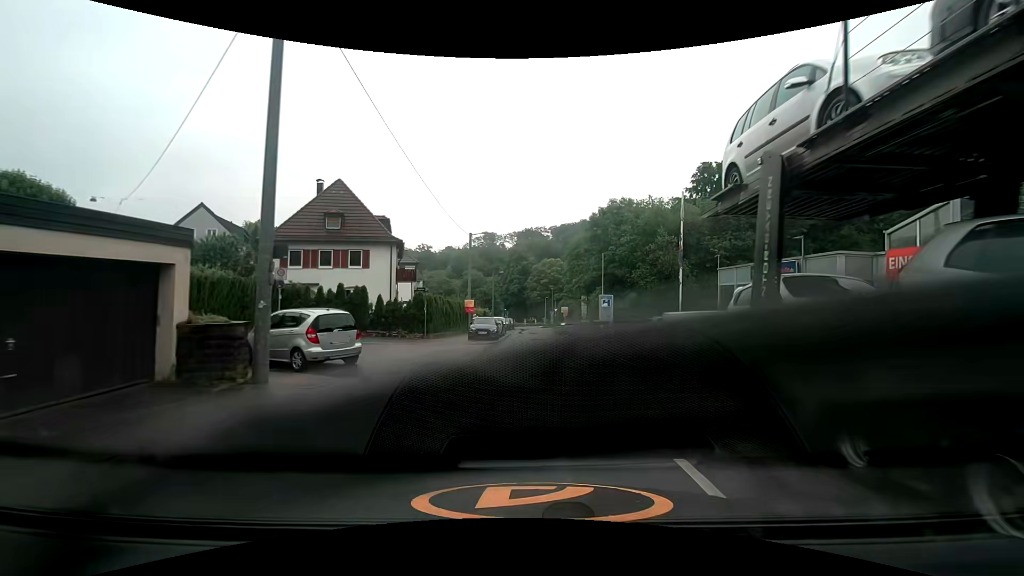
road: tertiary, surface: asphalt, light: Day
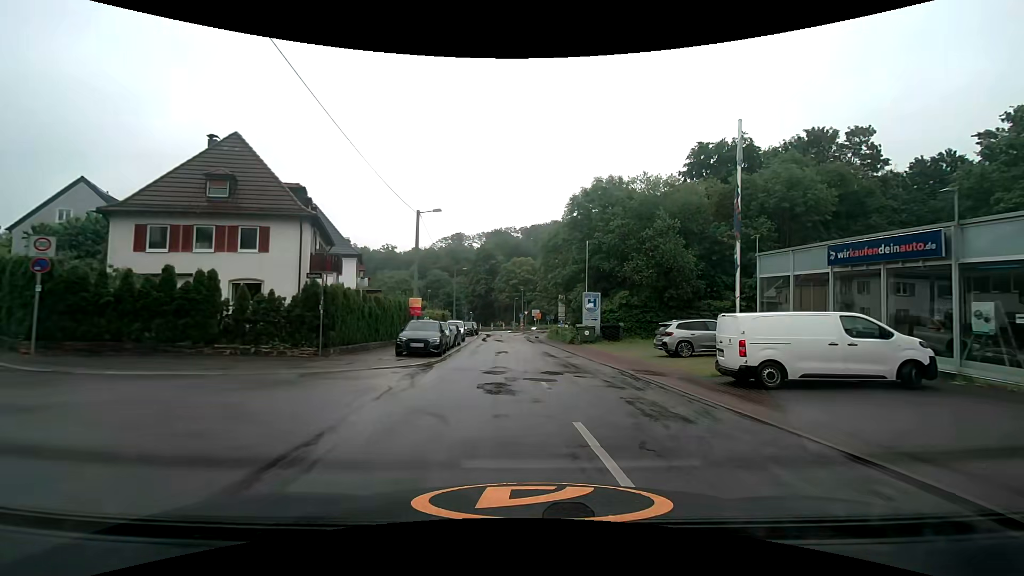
(+0.1, +10.5) m; +1°
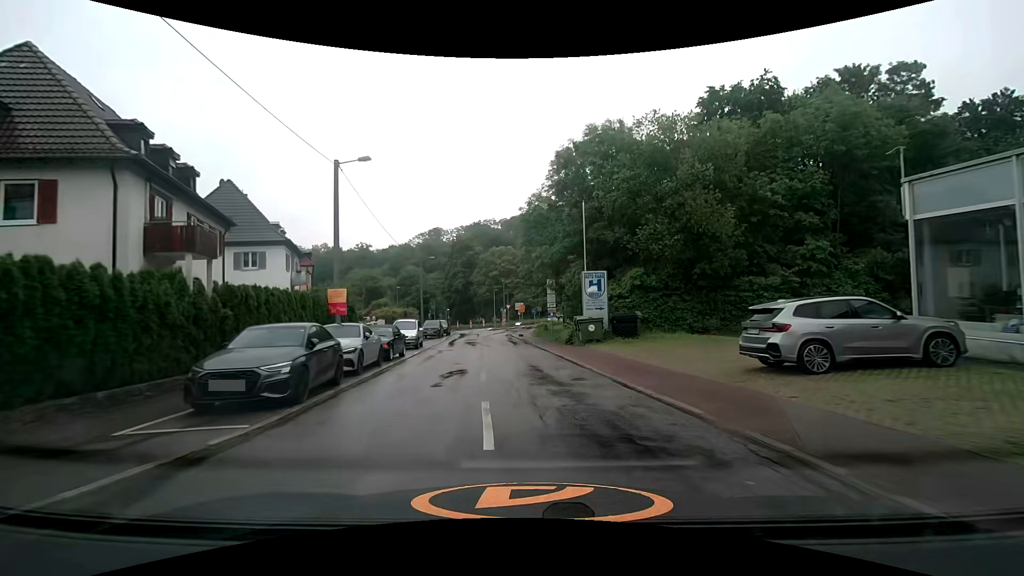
(+0.7, +11.0) m; +4°
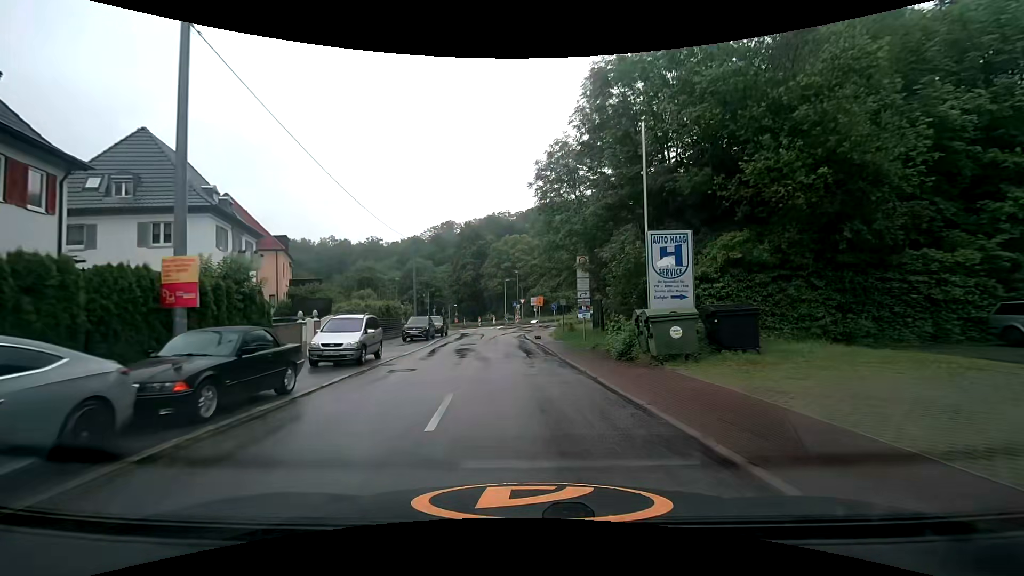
(-0.2, +11.5) m; -2°
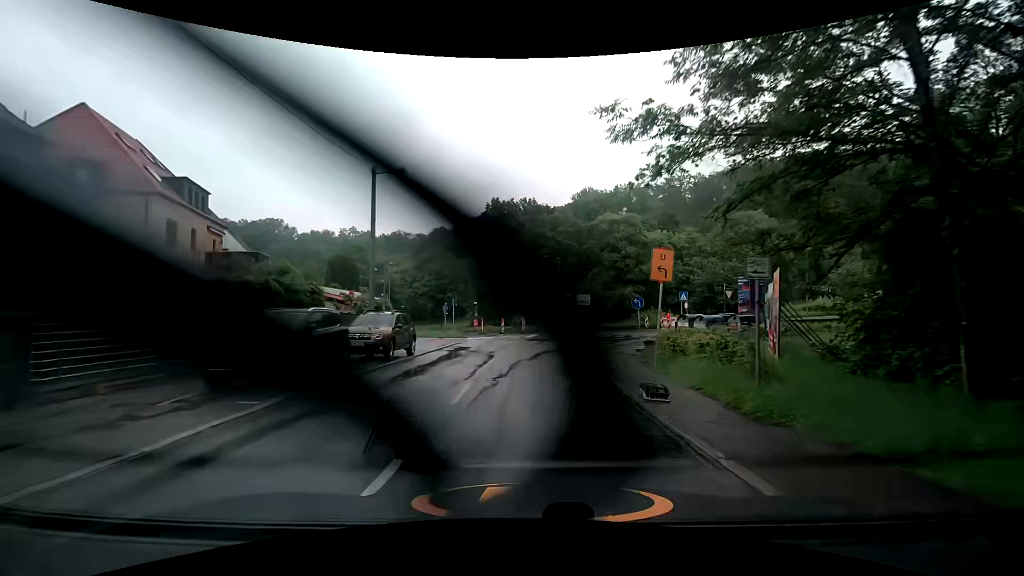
(-0.9, +22.7) m; -5°
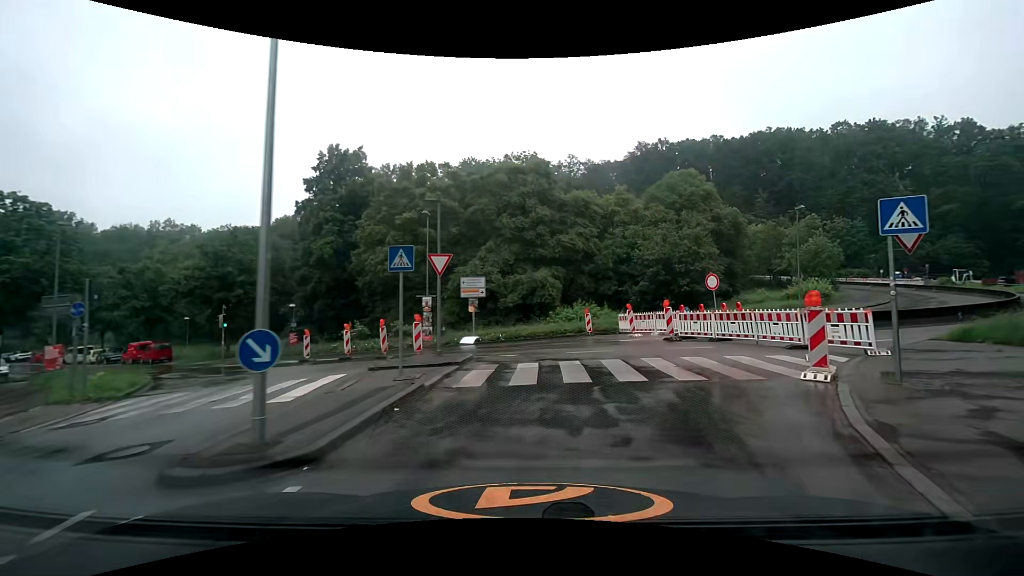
(+2.1, +25.6) m; +14°
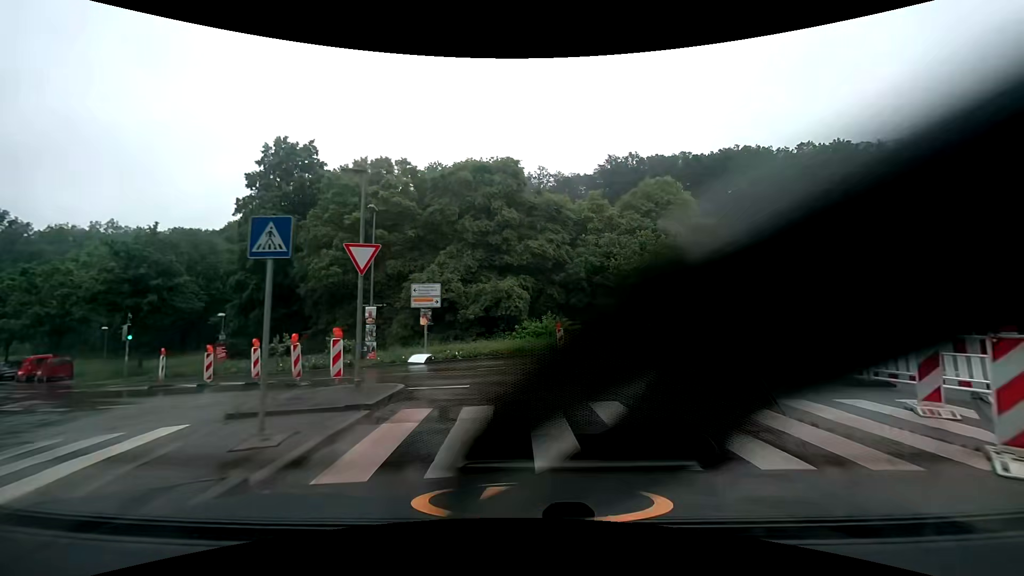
(+0.2, +4.4) m; +4°
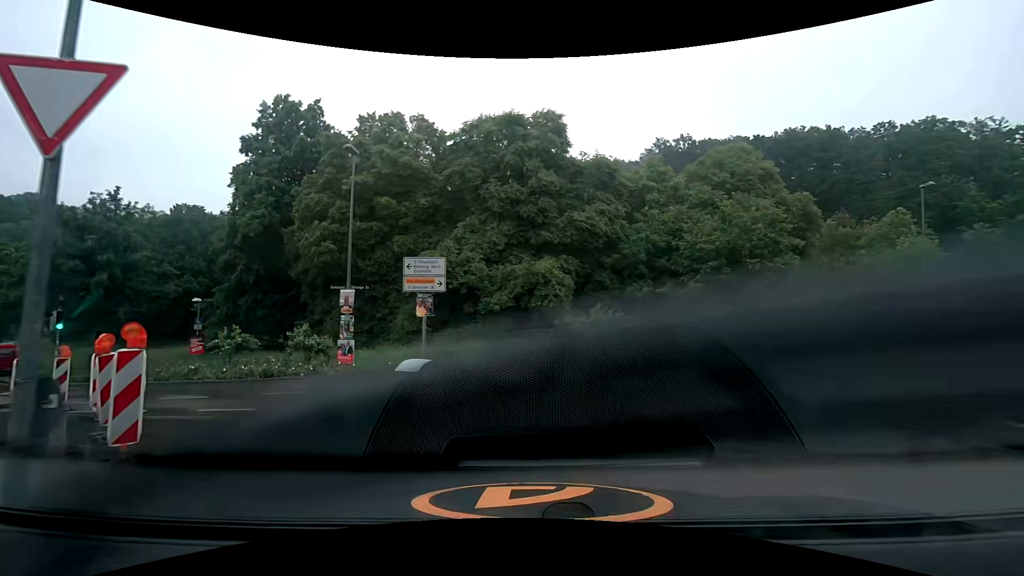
(+0.1, +8.2) m; -2°
